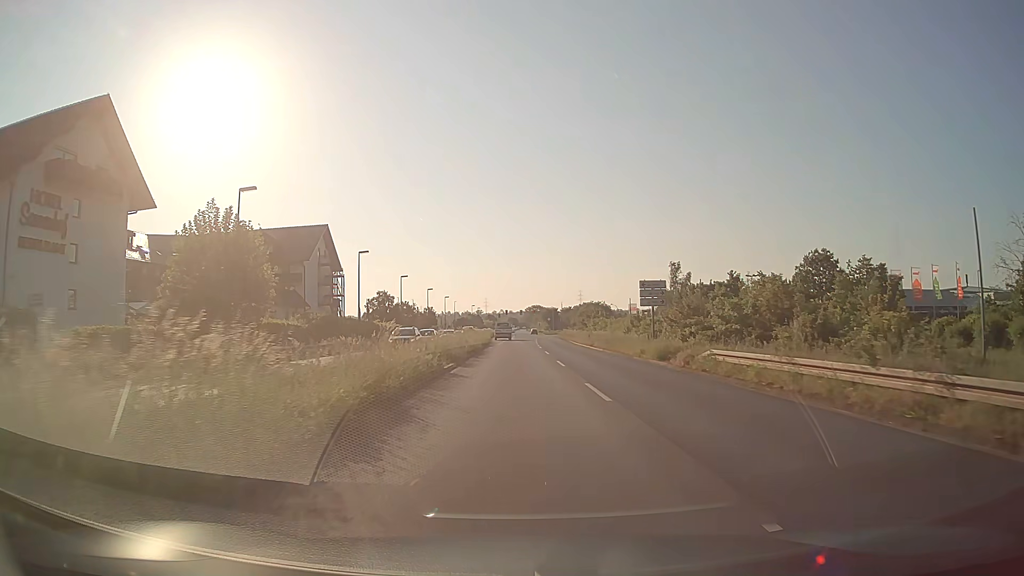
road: primary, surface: asphalt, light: Day
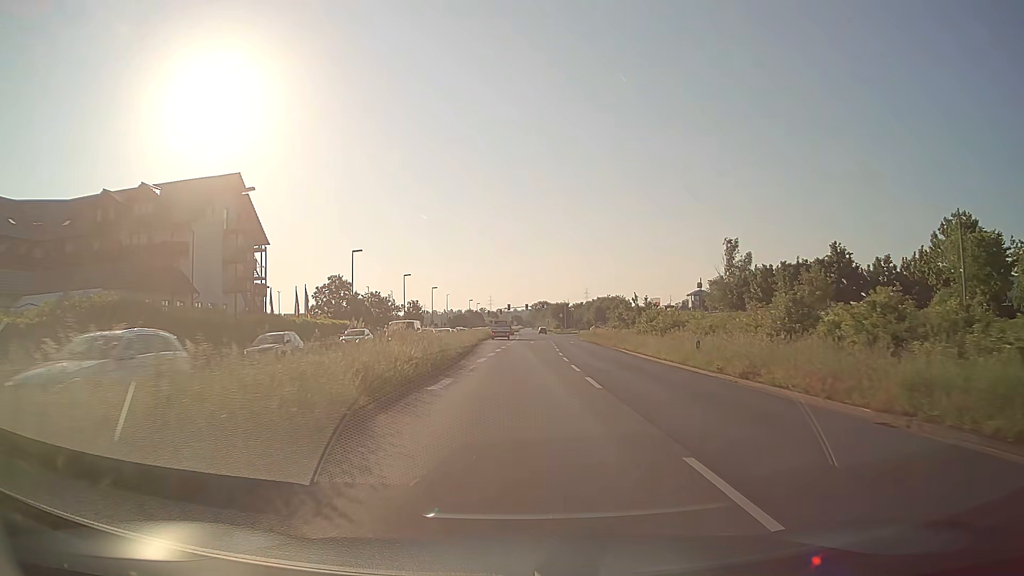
(0.0, +33.8) m; 0°
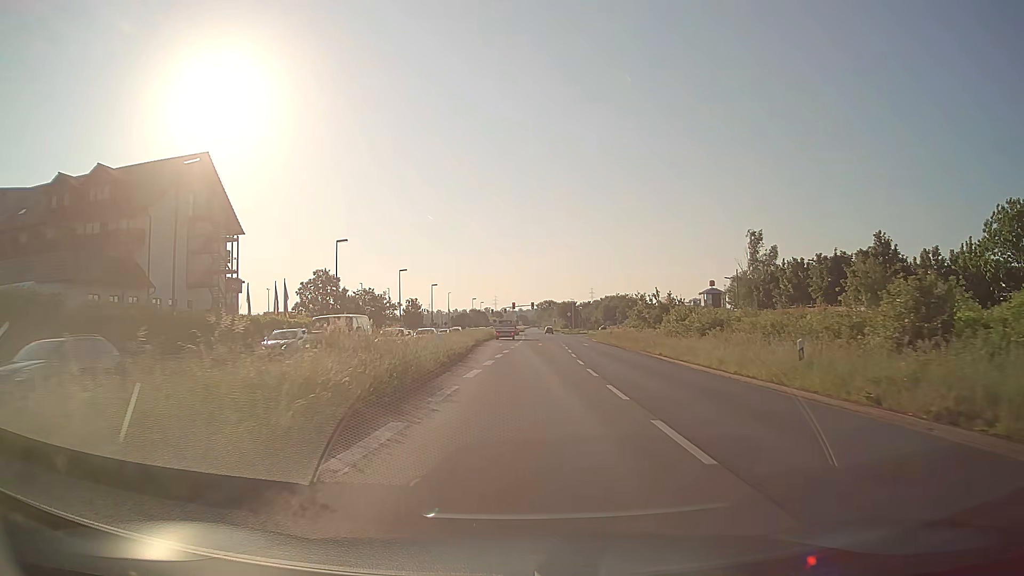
(0.0, +8.5) m; 0°
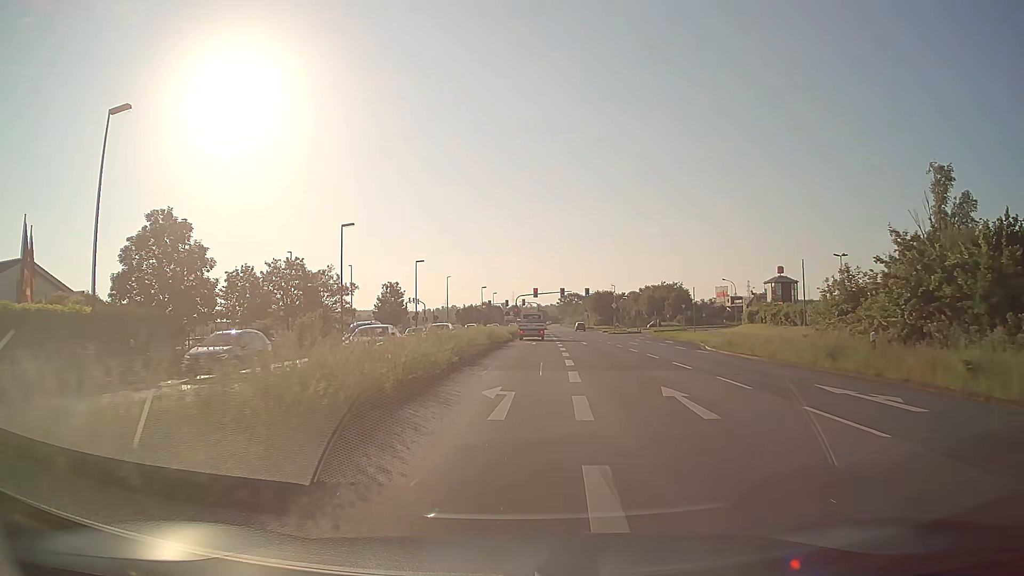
(-0.8, +41.3) m; -1°
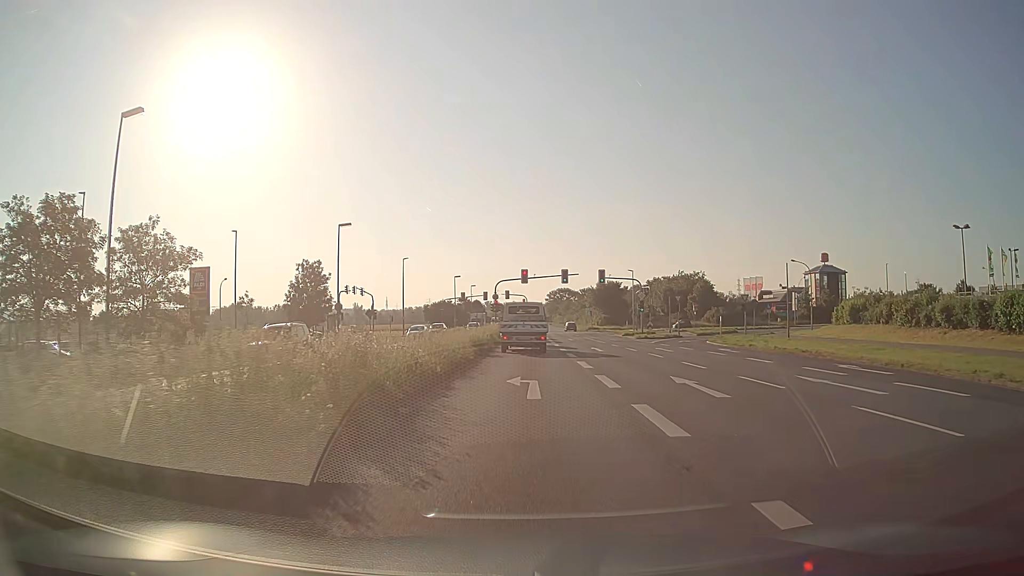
(+0.3, +31.9) m; +1°
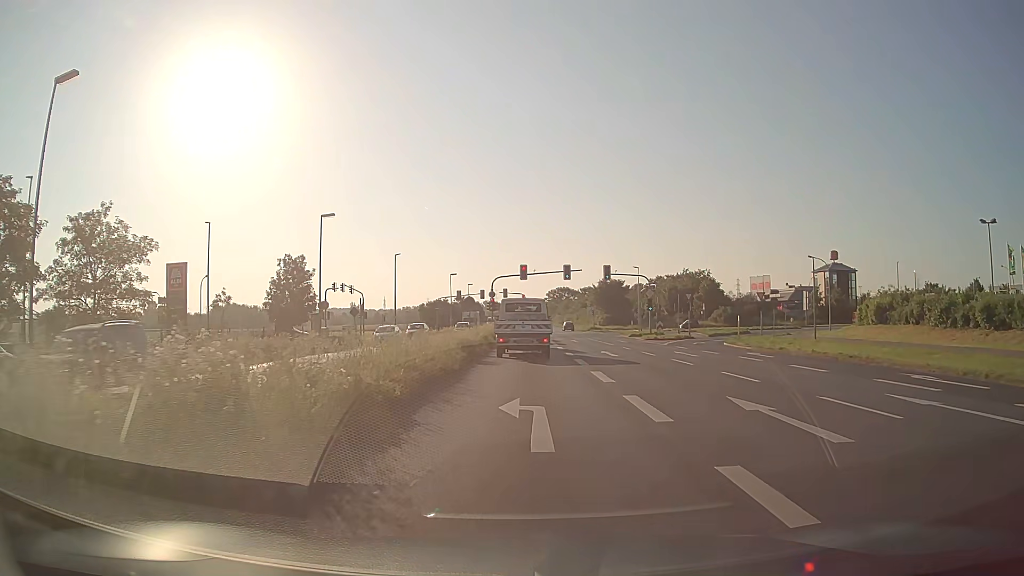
(0.0, +4.8) m; +1°
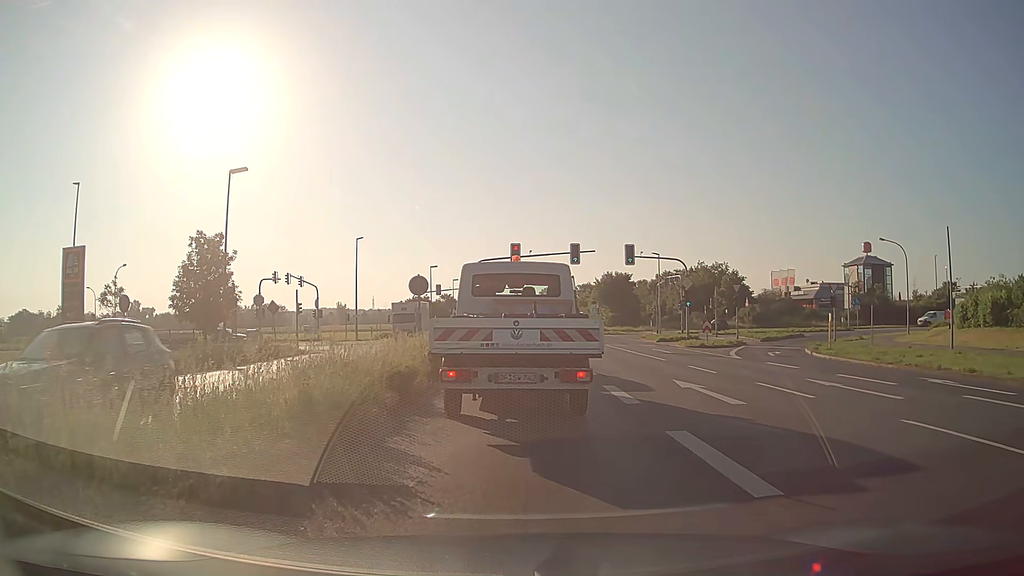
(0.0, +15.7) m; 0°
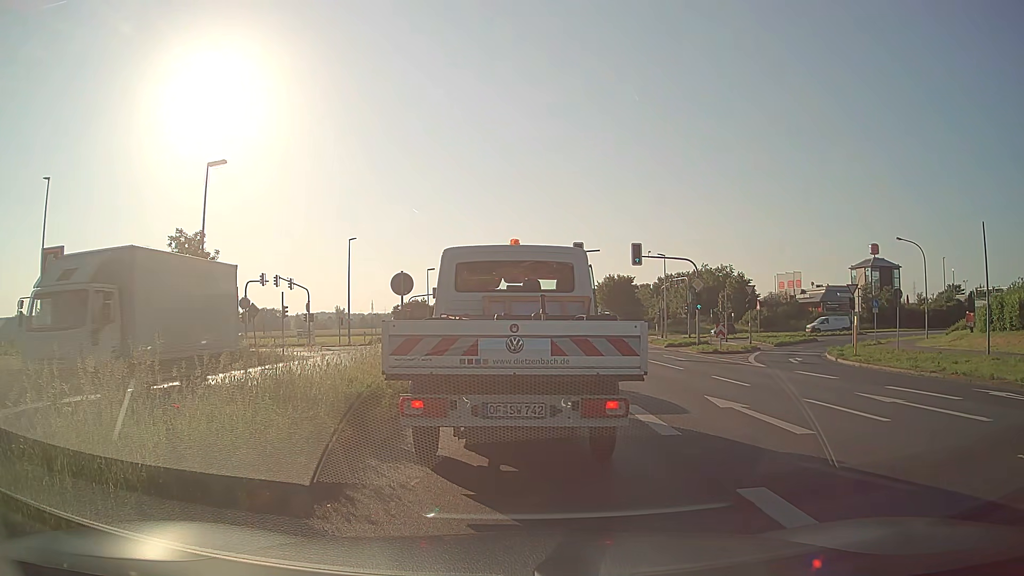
(0.0, +2.6) m; 0°
(0, +10) (0, +20) (0, +30) (0, +40) (0, +50) (-3, +60) (-9, +67) (-19, +70) (-29, +69) (-39, +68) m
